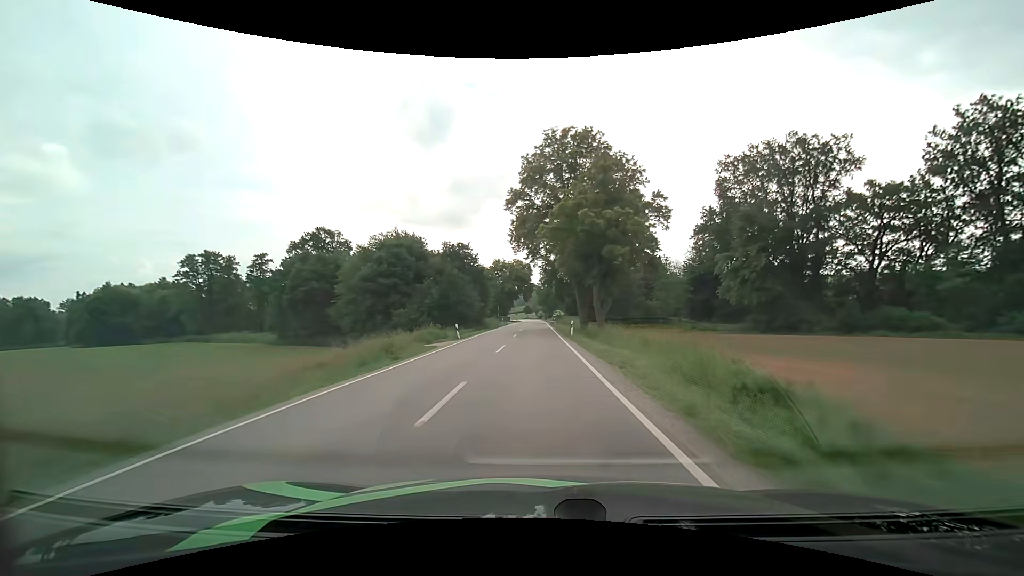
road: secondary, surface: asphalt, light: Day
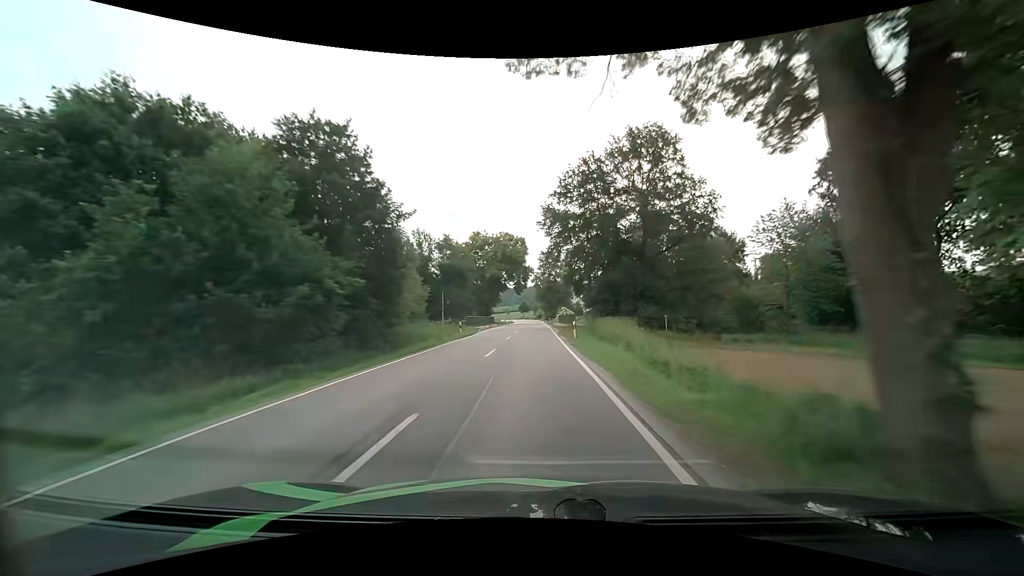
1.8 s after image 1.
(+0.1, +38.7) m; 0°
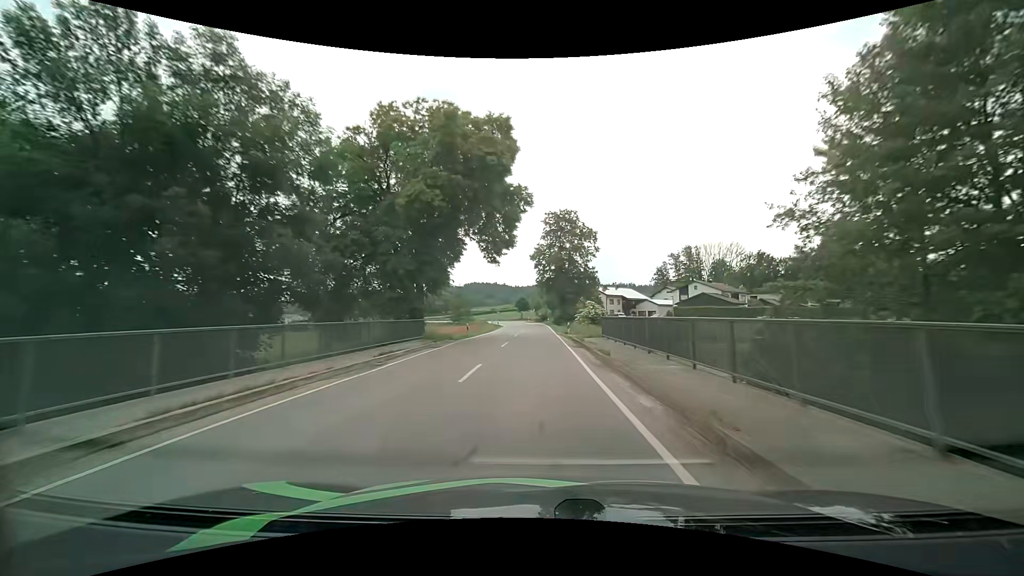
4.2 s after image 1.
(-0.1, +48.7) m; 0°
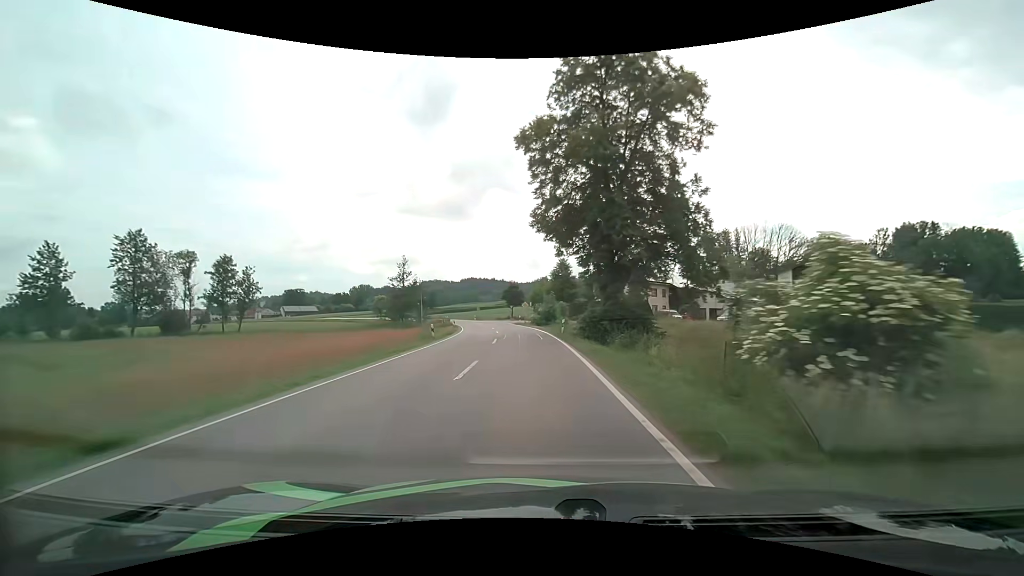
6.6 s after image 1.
(+0.1, +46.6) m; 0°
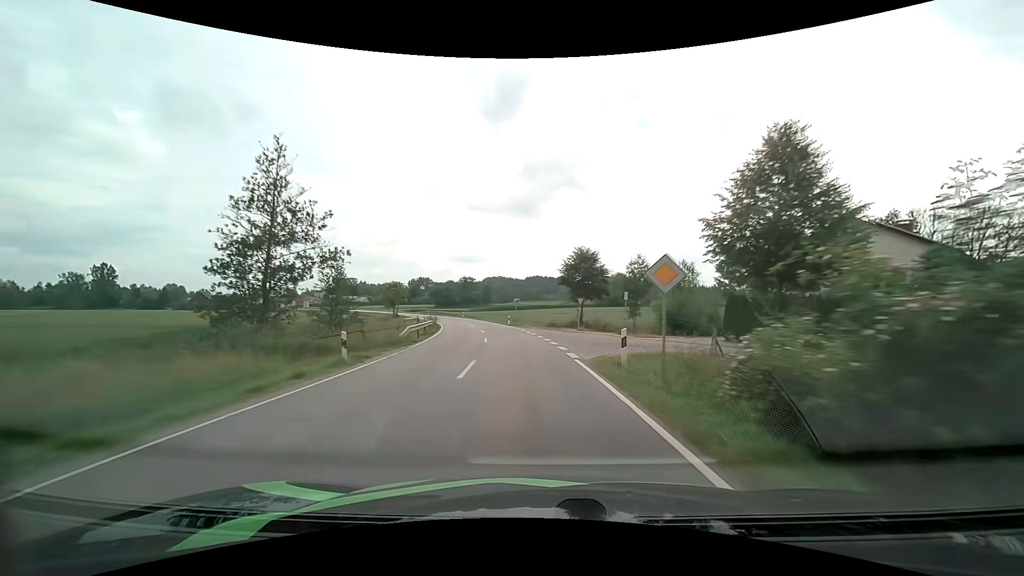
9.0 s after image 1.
(-2.3, +45.2) m; -7°
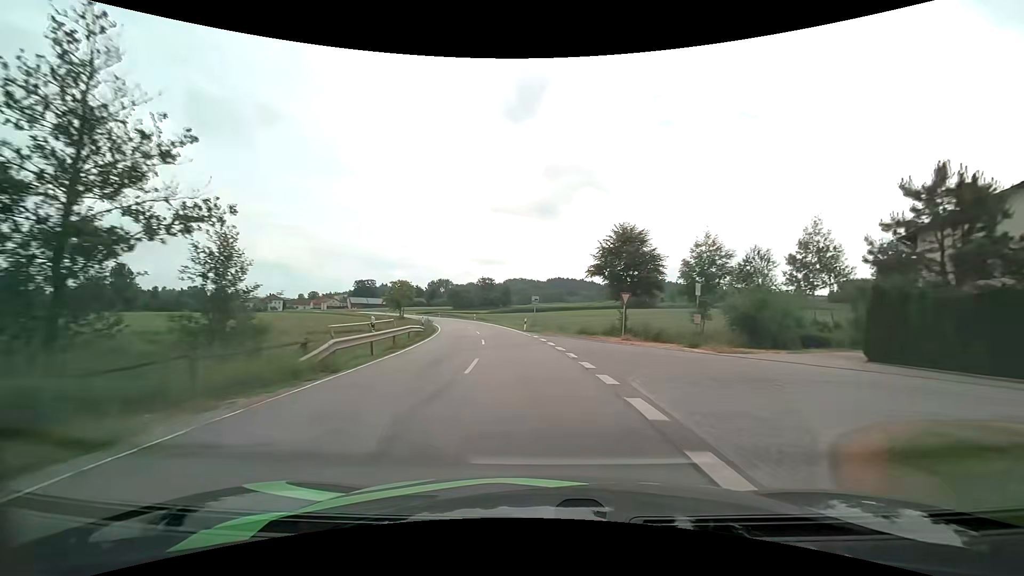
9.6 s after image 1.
(-0.2, +11.3) m; -2°
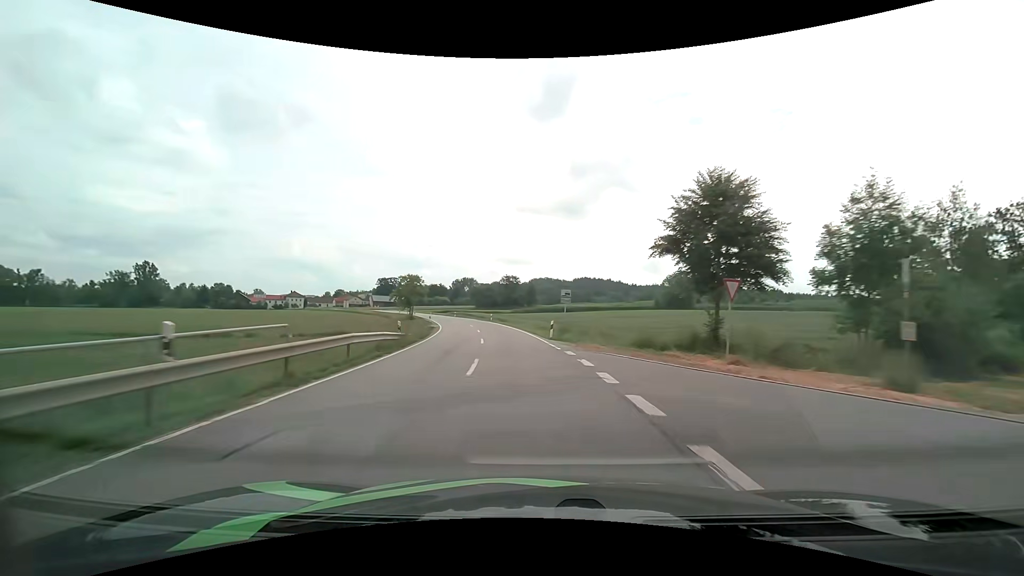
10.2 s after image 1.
(-0.3, +11.3) m; -3°
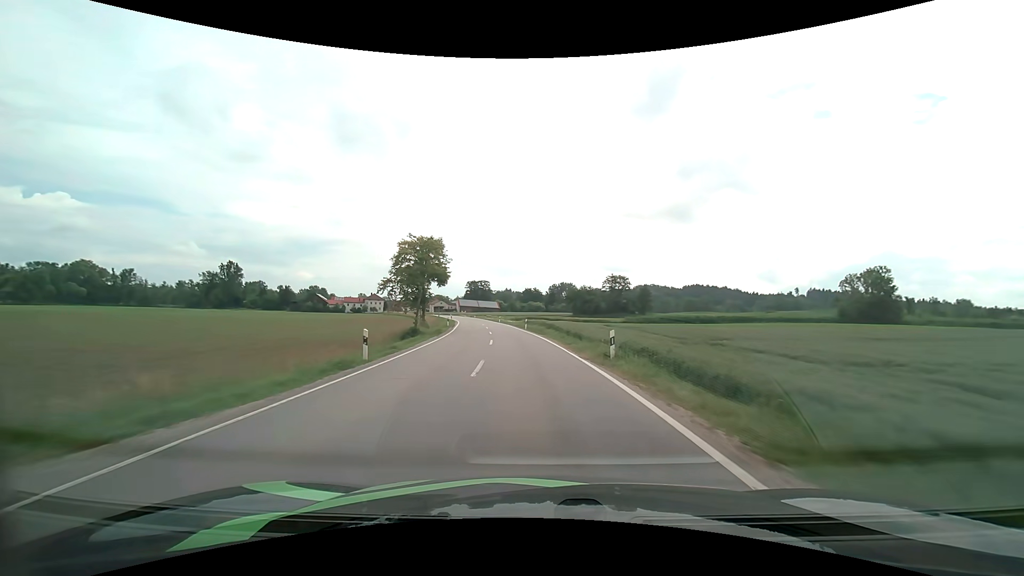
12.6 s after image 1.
(-4.8, +45.7) m; -12°
(0, +10) (-1, +20) (-1, +30) (-2, +40) (-3, +50) (-5, +60) (-7, +70) (-8, +79) (-10, +89) (-13, +99) m
